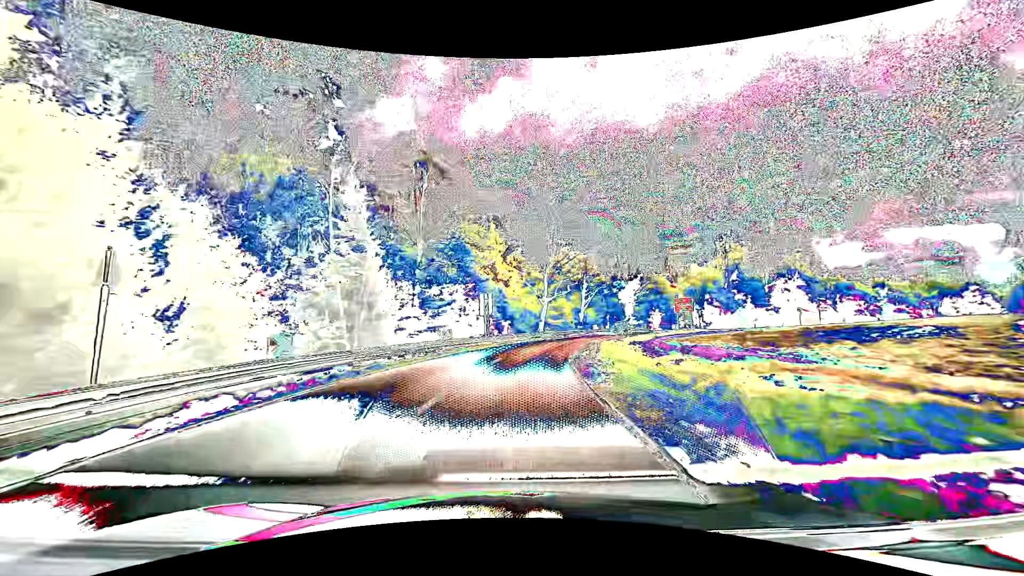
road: secondary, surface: asphalt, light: Day
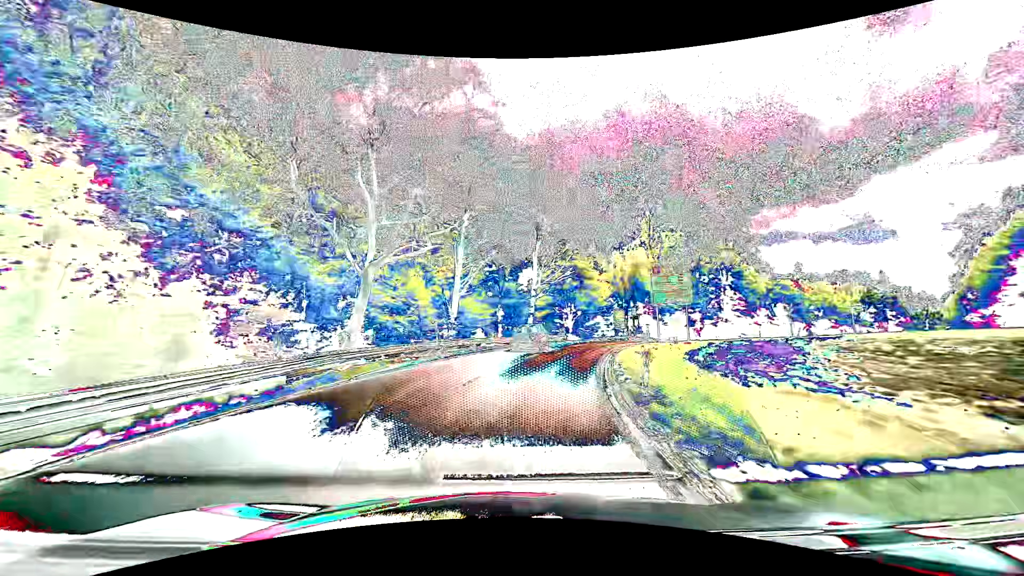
(+5.0, +42.2) m; +15°
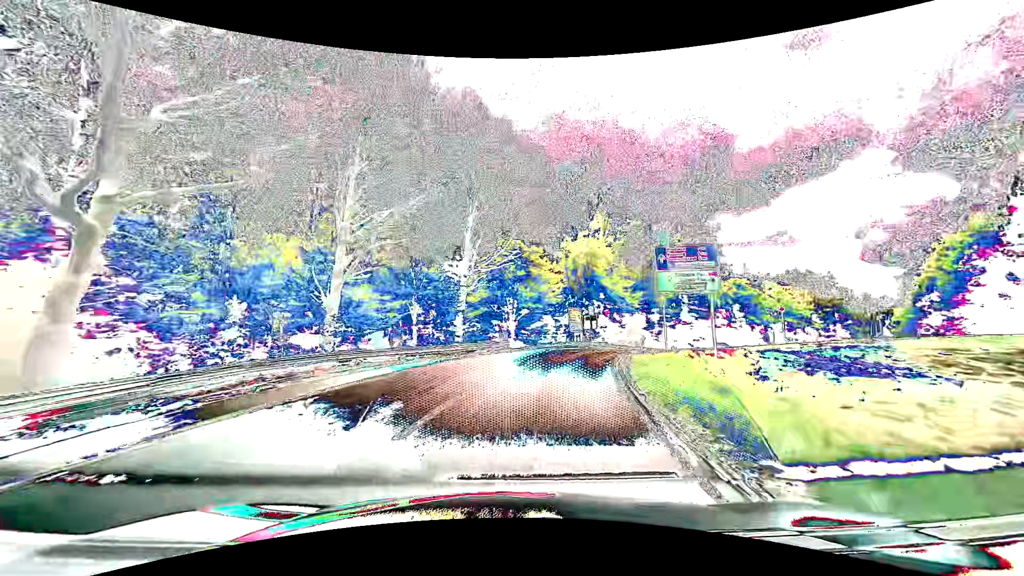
(+1.0, +14.4) m; +8°
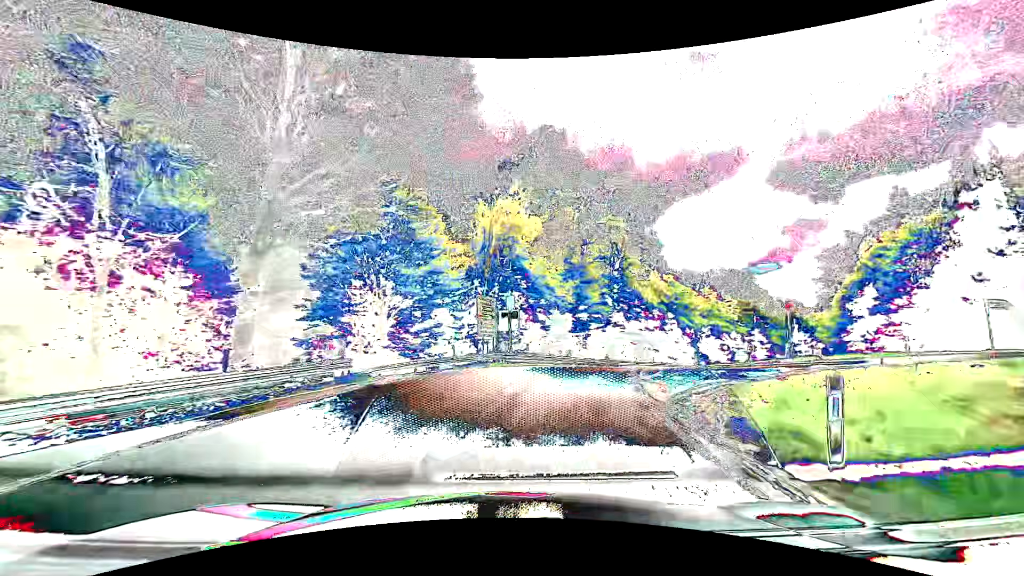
(+1.5, +18.6) m; +11°
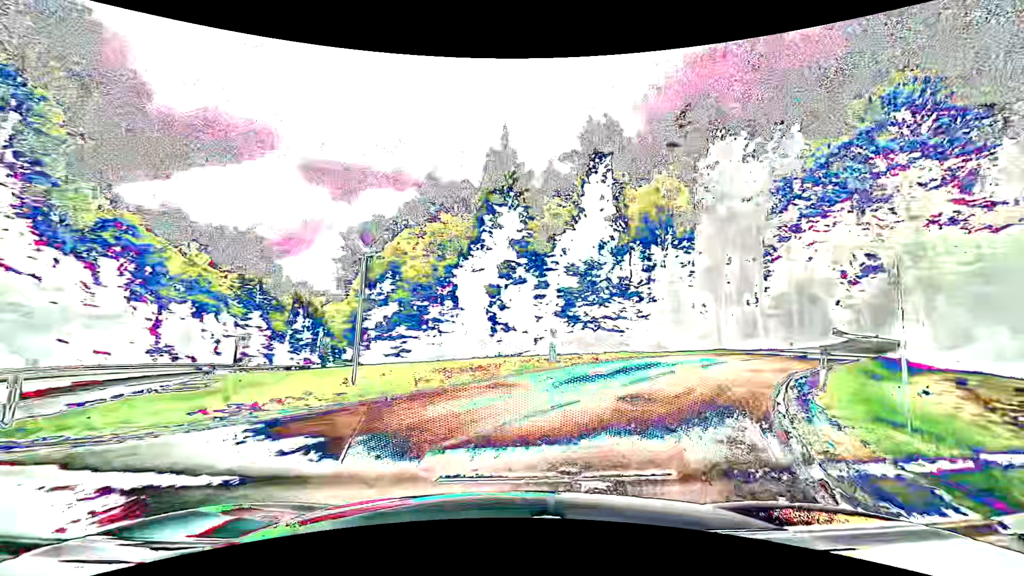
(+9.4, +22.6) m; +51°
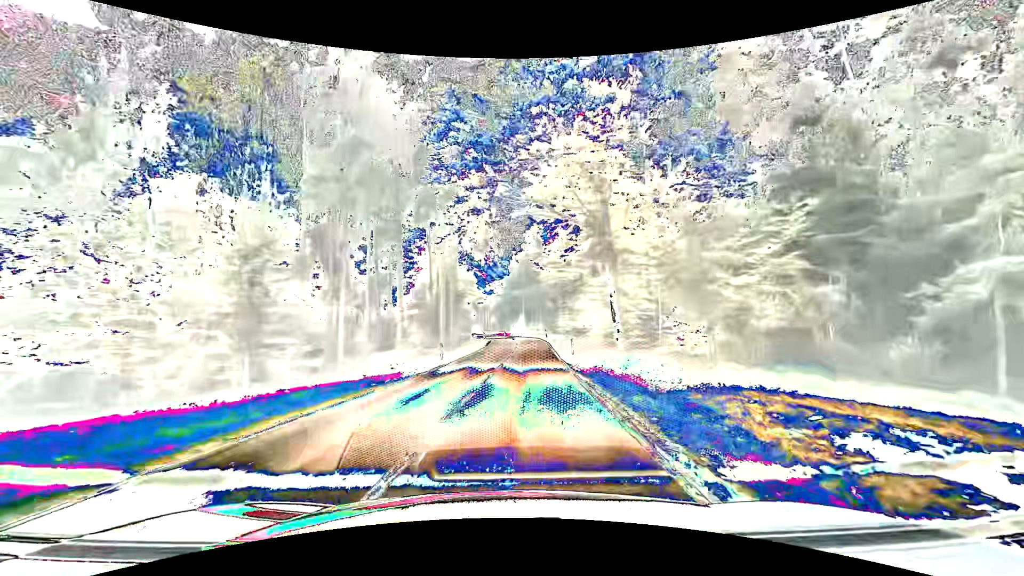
(+8.9, +18.9) m; +41°
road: tertiary
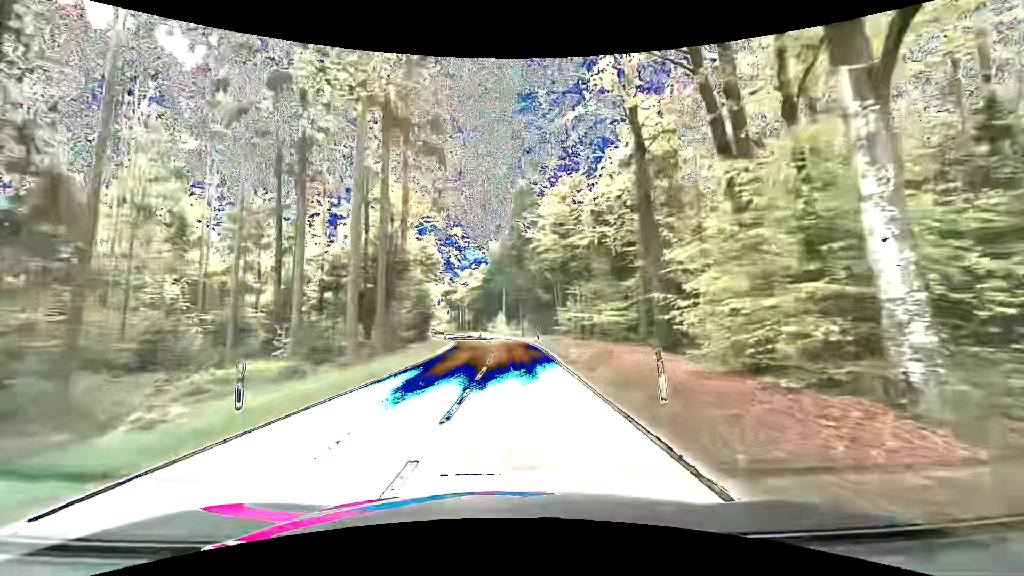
(+0.6, +19.1) m; +3°
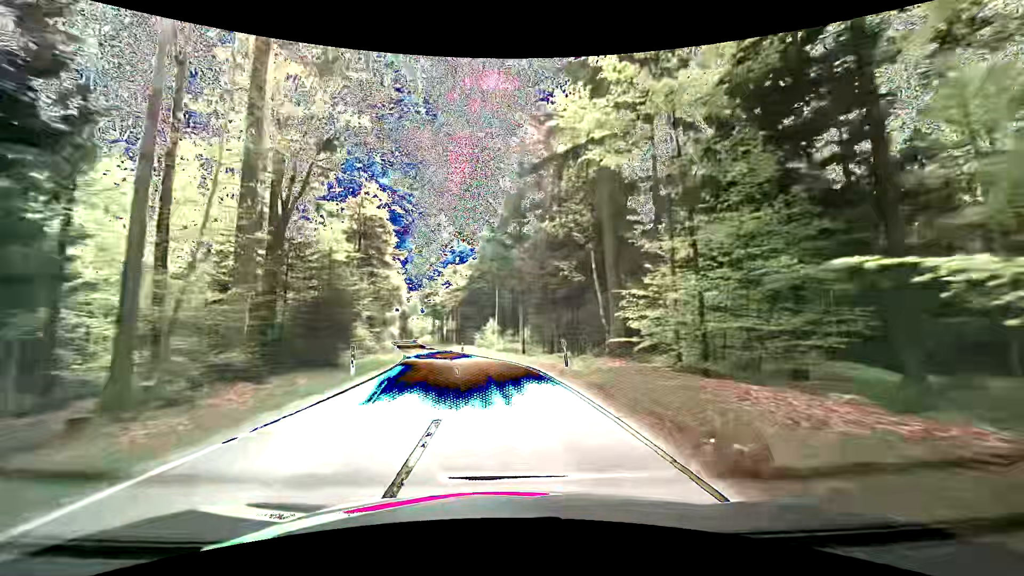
(+0.1, +21.8) m; 0°
(0, +10) (-1, +20) (-2, +30) (-4, +40) (-6, +50) (-8, +59) (-10, +69) (-12, +79) (-15, +89) (-17, +98) m
